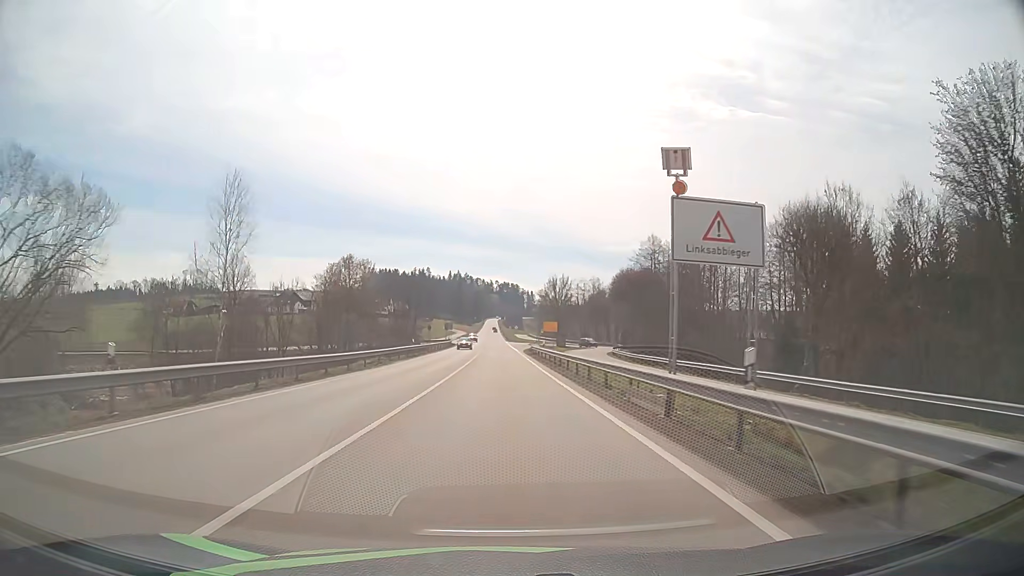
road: primary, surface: asphalt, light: Day
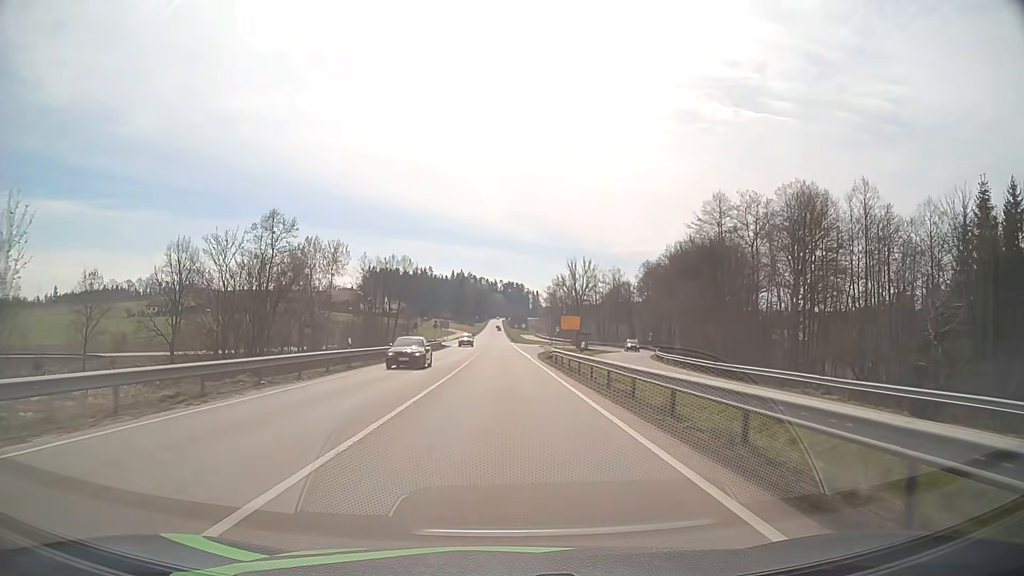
(-0.1, +24.1) m; 0°
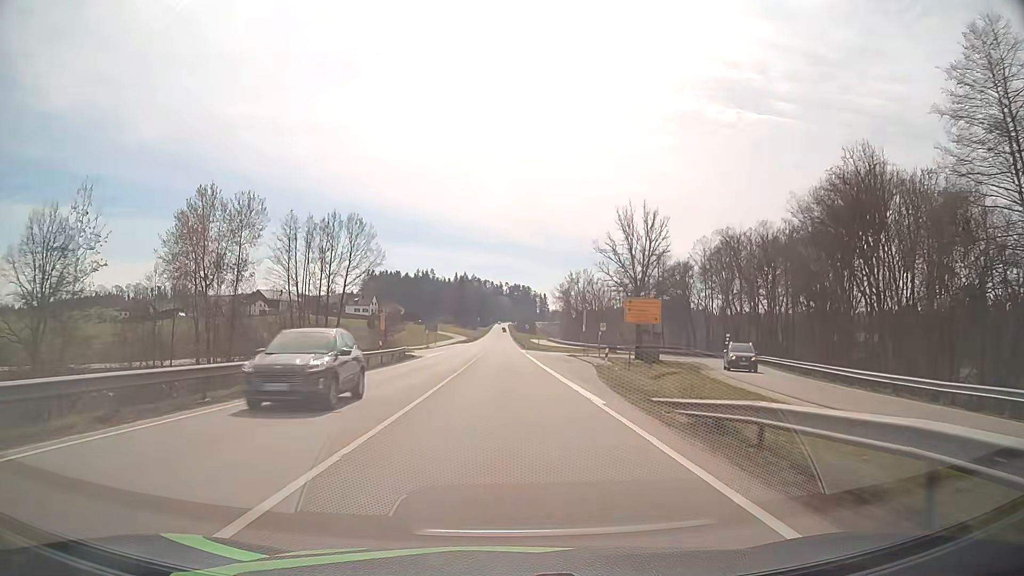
(-0.2, +36.3) m; -1°
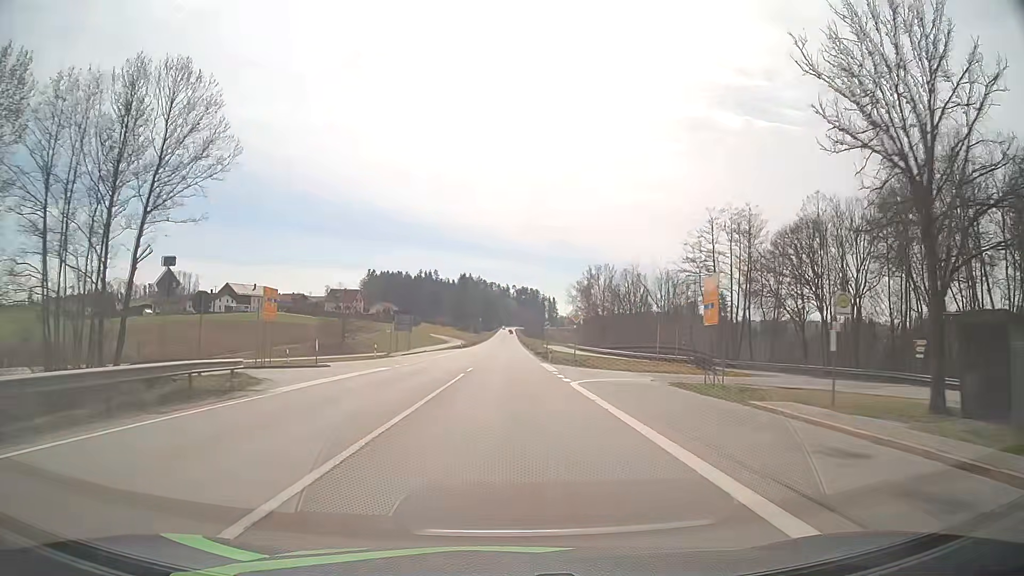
(-0.2, +36.6) m; -1°
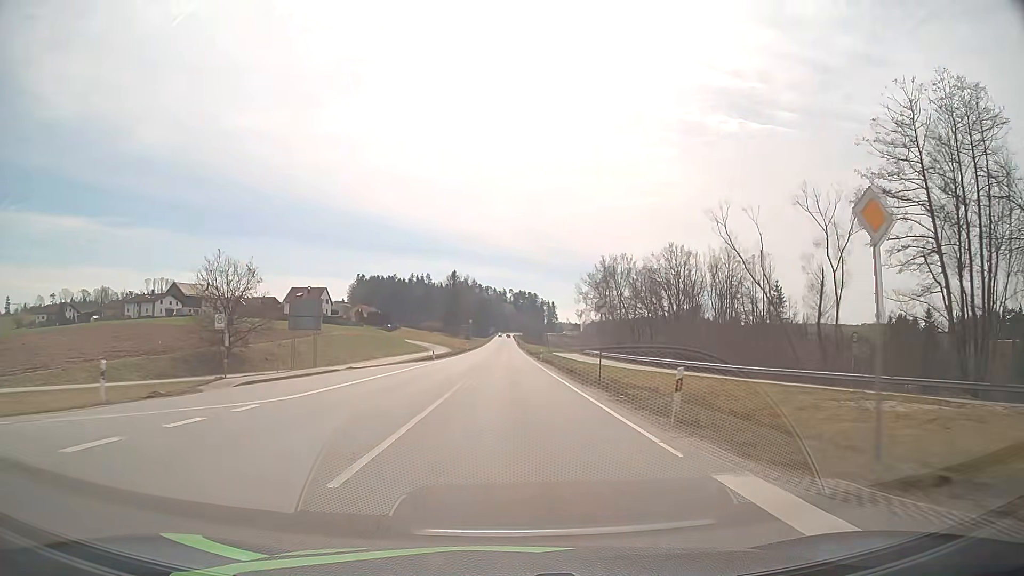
(0.0, +36.8) m; 0°
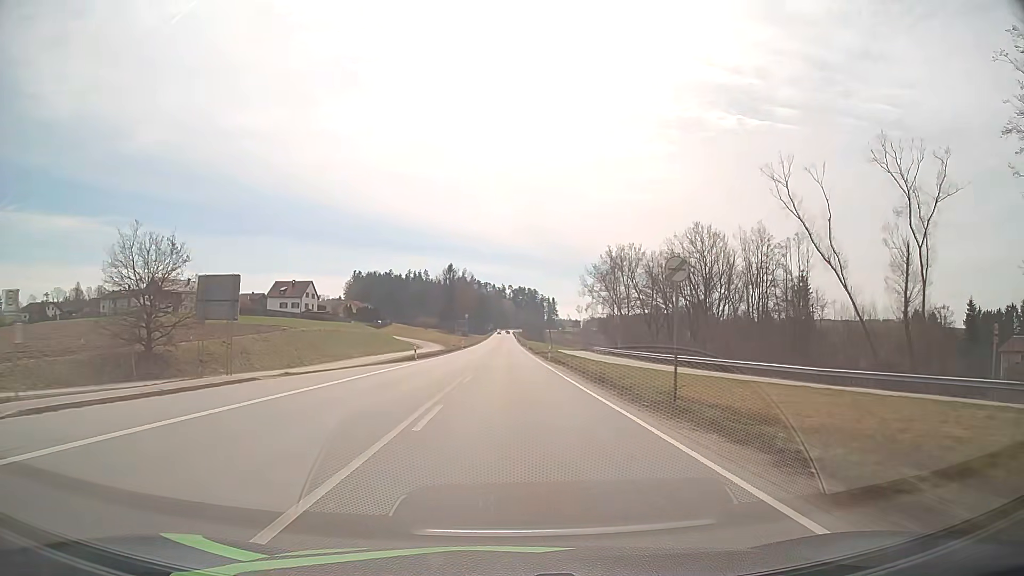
(0.0, +12.4) m; 0°
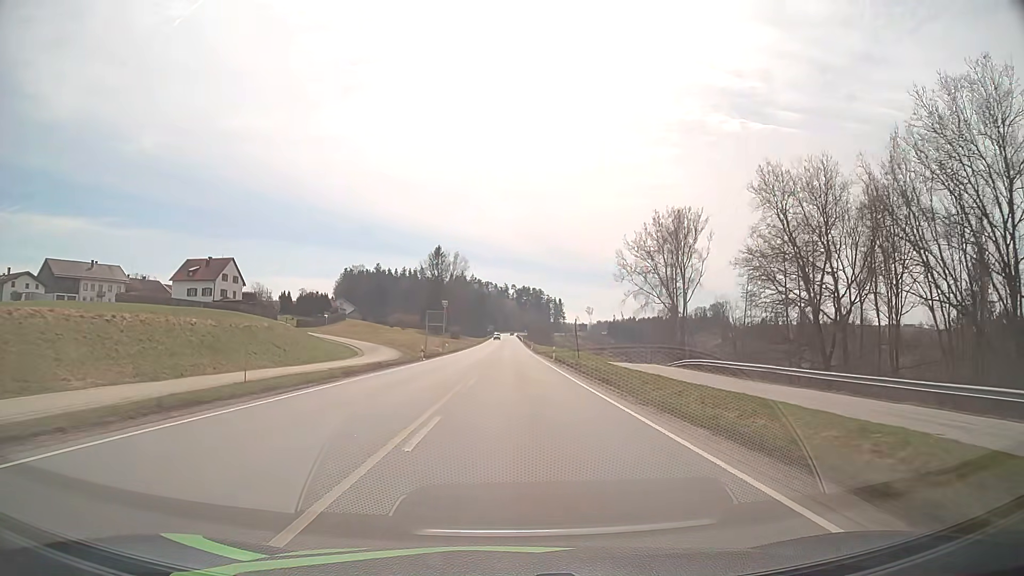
(-0.1, +50.2) m; 0°
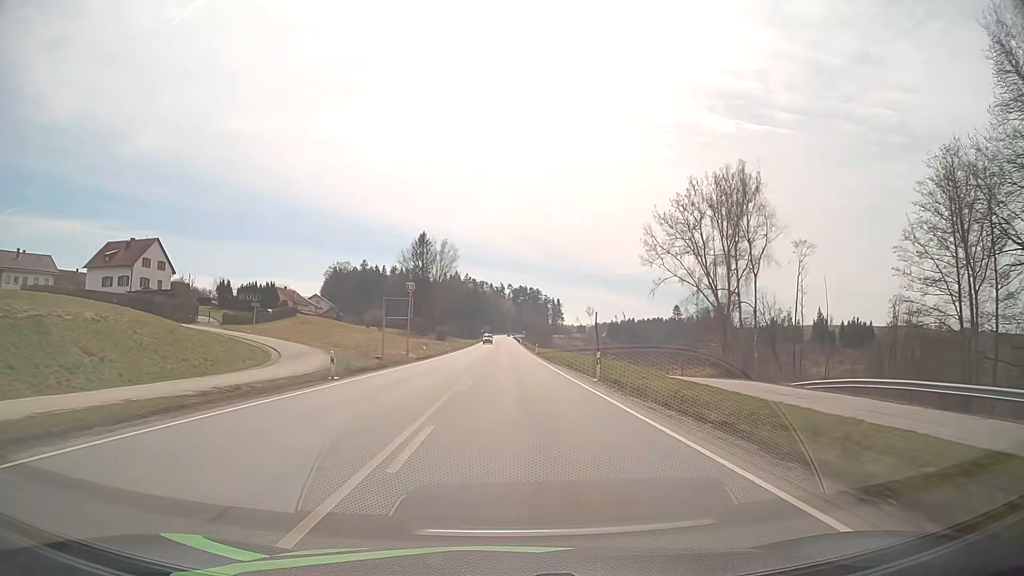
(0.0, +25.6) m; 0°
(0, +10) (0, +20) (0, +30) (0, +40) (0, +50) (0, +60) (0, +70) (0, +80) (0, +90) (0, +100) m
